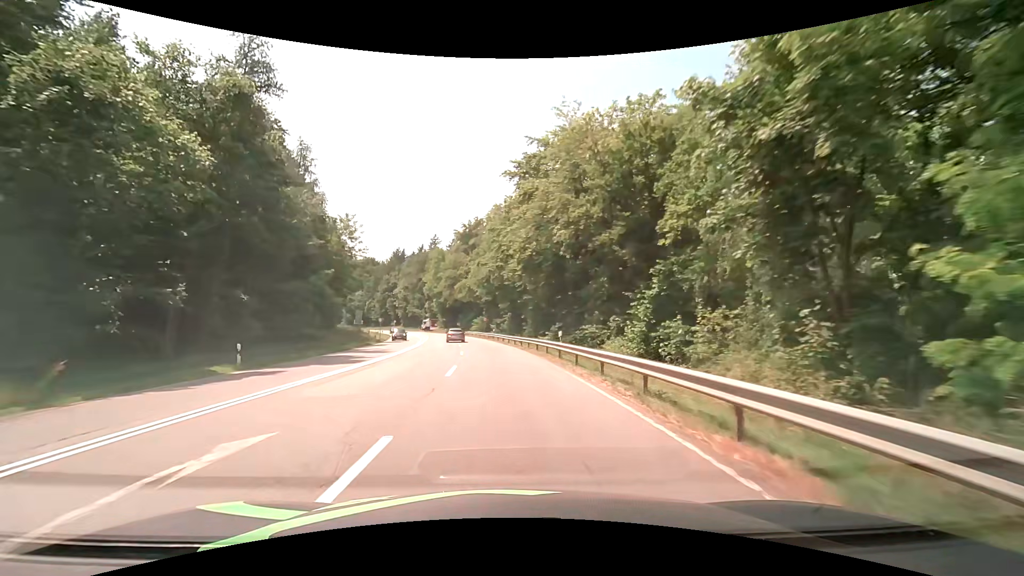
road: secondary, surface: asphalt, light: Day
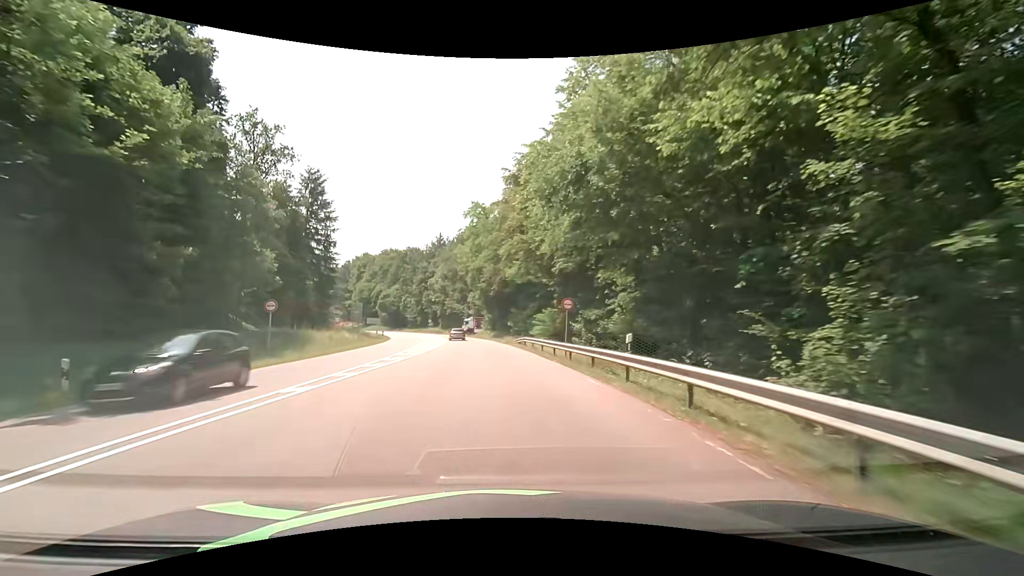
(-2.7, +45.8) m; -7°
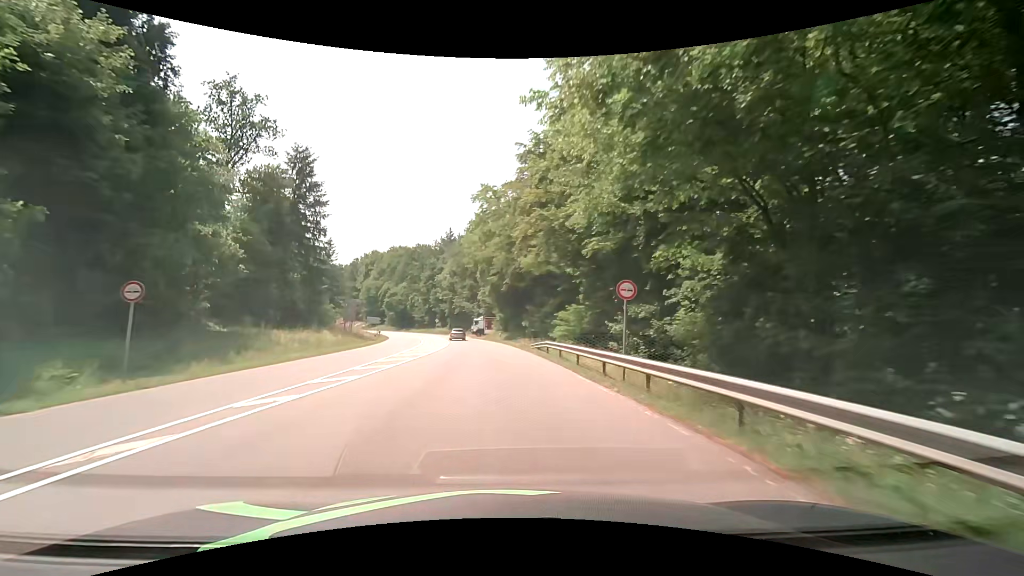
(-0.2, +9.8) m; -2°
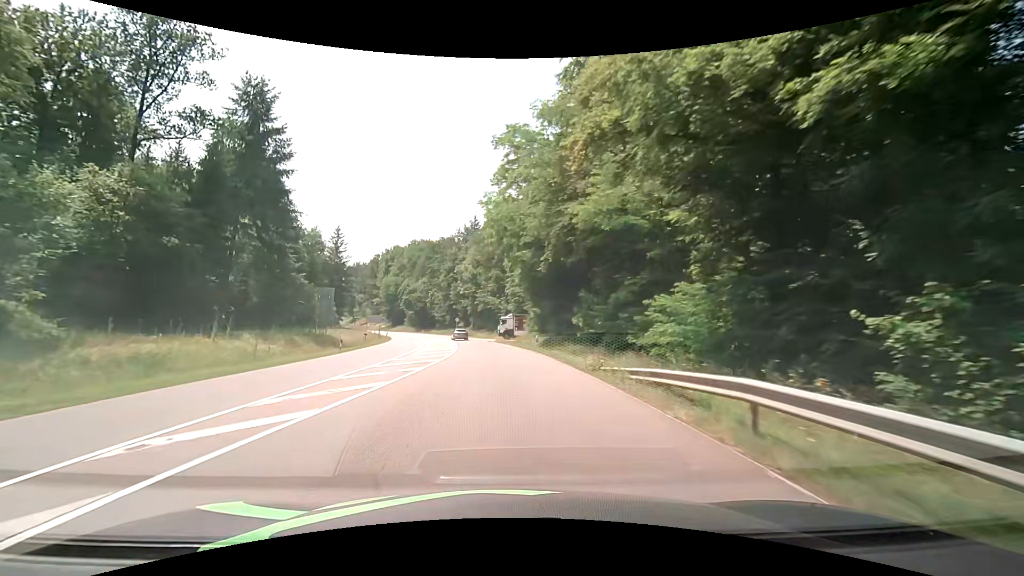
(-0.5, +20.2) m; -3°
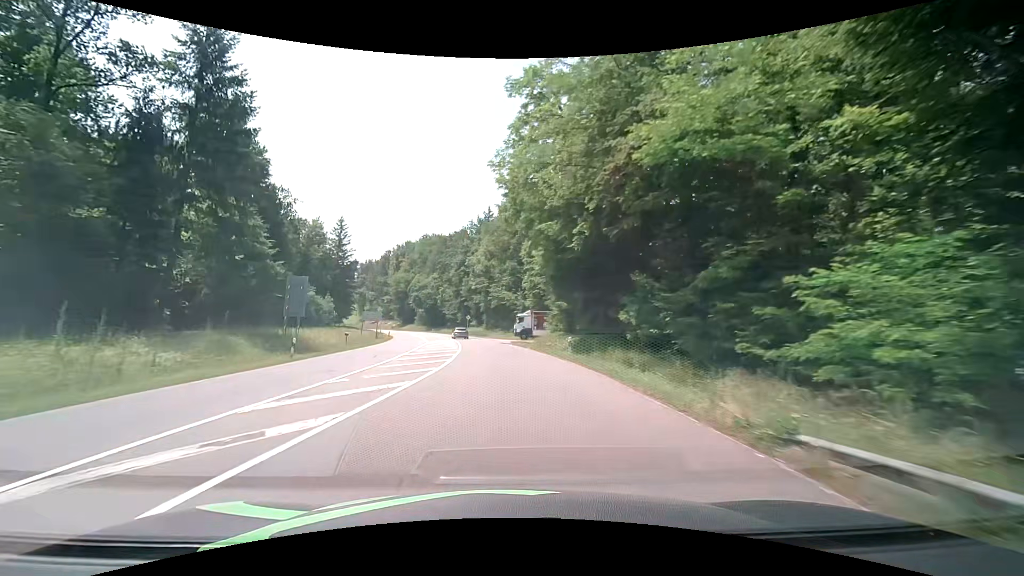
(-0.2, +10.3) m; -2°
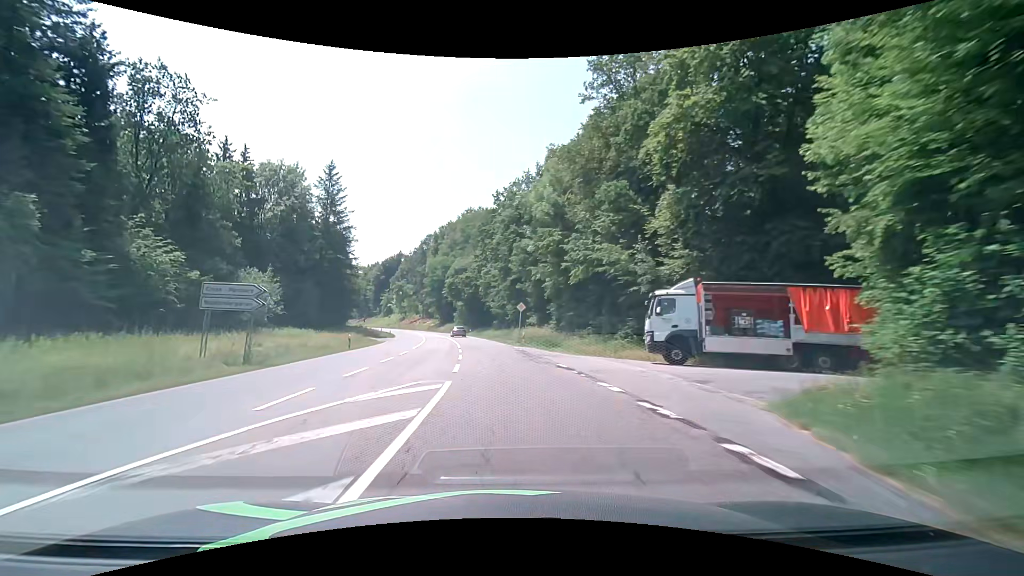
(-2.4, +42.6) m; -6°
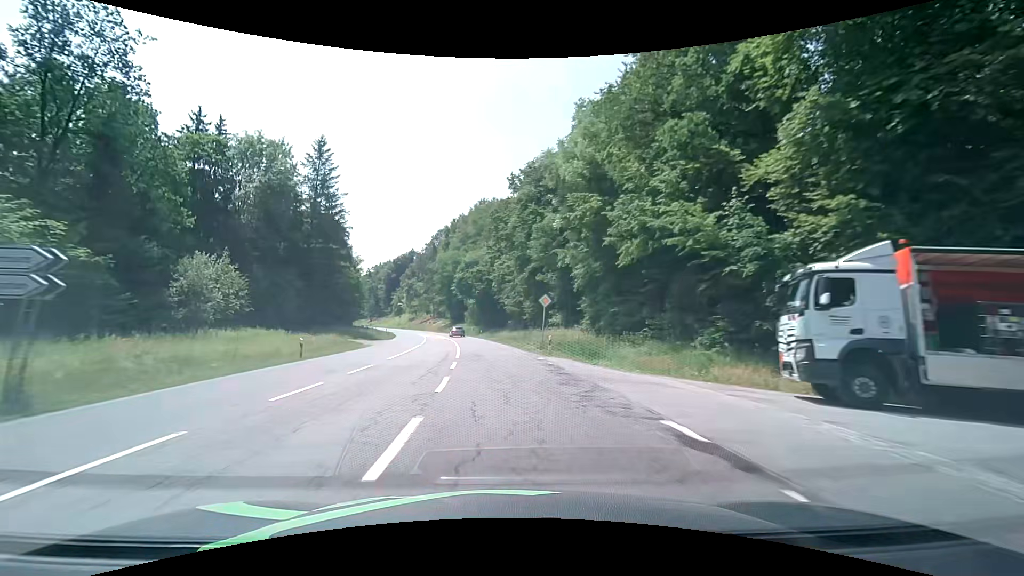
(-0.2, +10.9) m; -2°
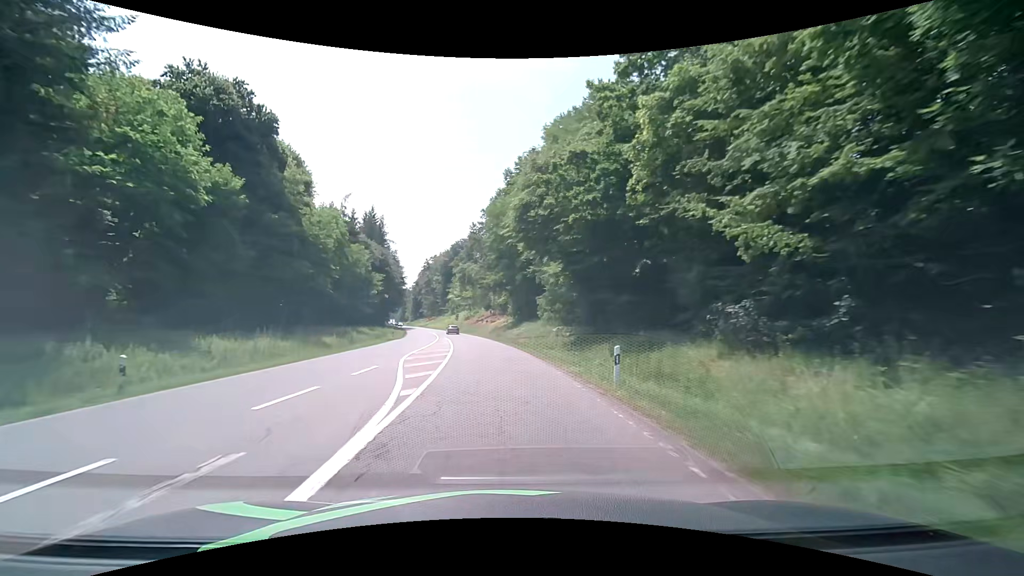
(-3.6, +52.5) m; -9°
(0, +10) (0, +20) (-1, +30) (-2, +40) (-3, +50) (-4, +60) (-6, +70) (-7, +80) (-9, +89) (-11, +99) m
